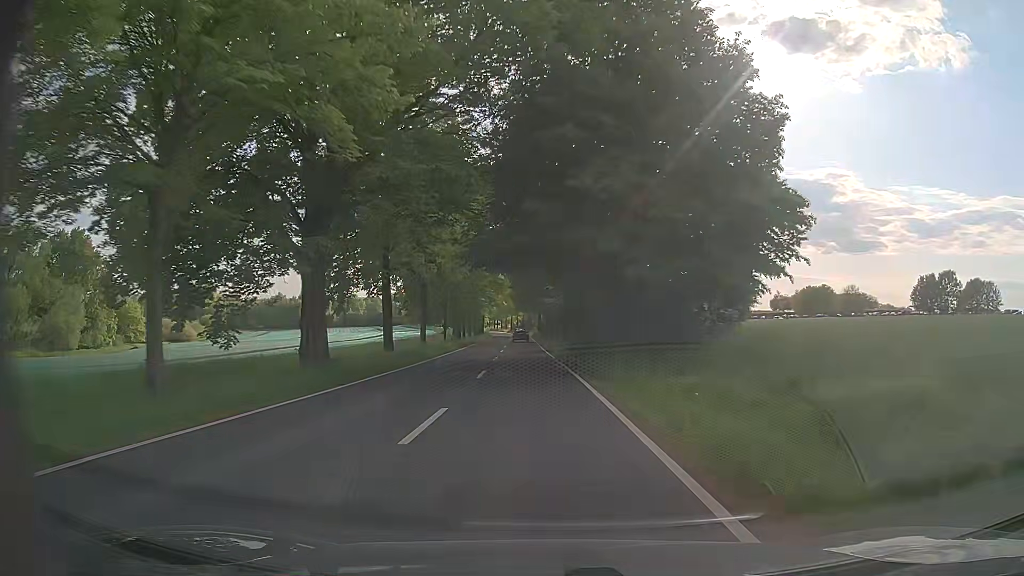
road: tertiary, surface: asphalt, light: Day
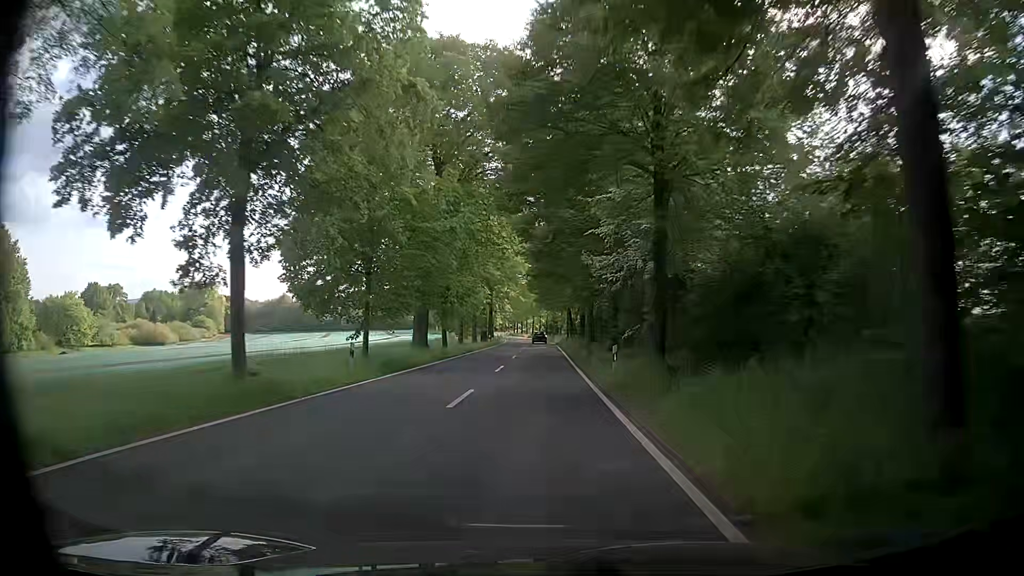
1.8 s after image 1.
(-1.1, +31.8) m; -3°
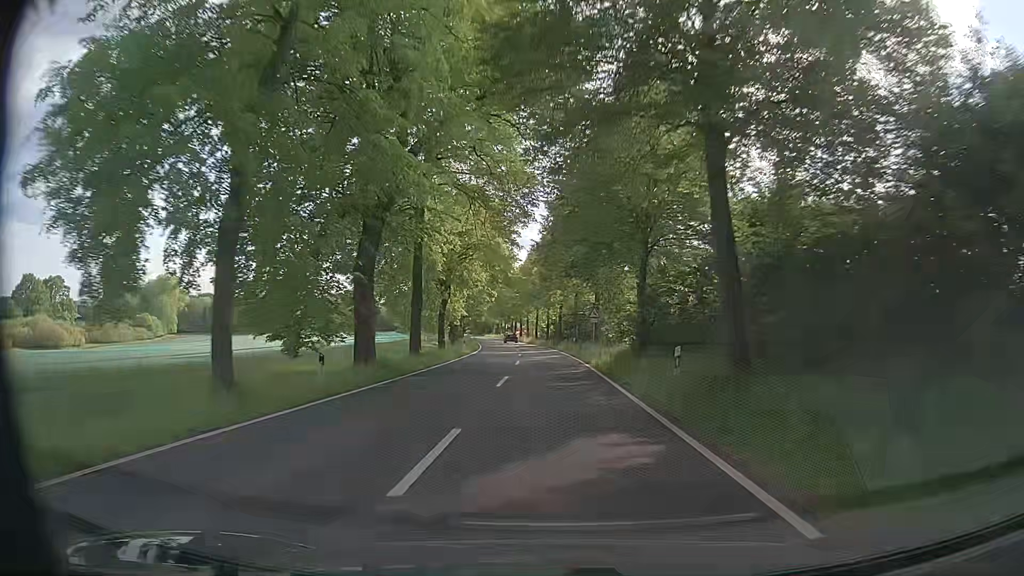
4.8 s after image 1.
(-0.6, +54.6) m; -1°
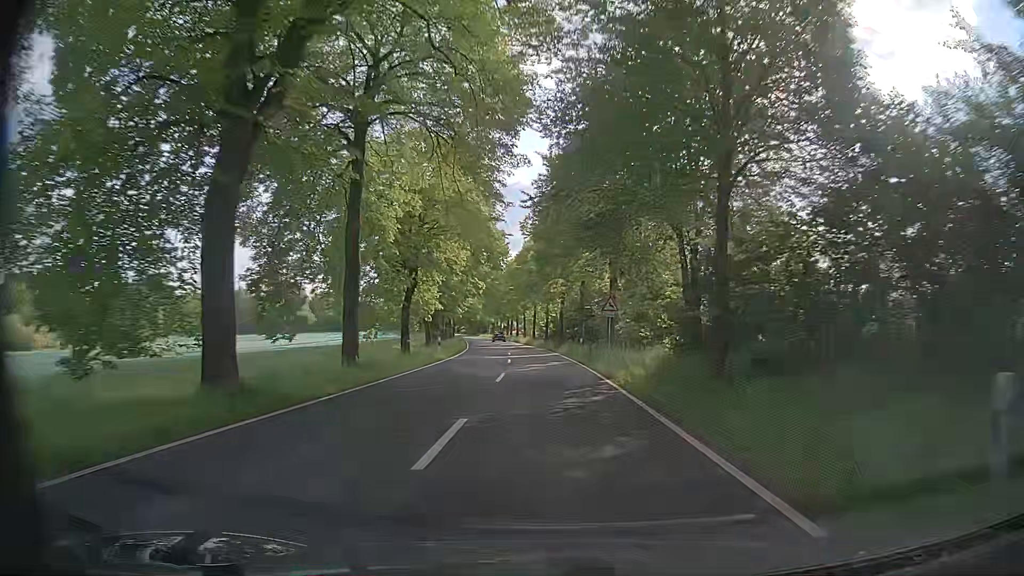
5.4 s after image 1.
(+0.1, +10.9) m; +1°
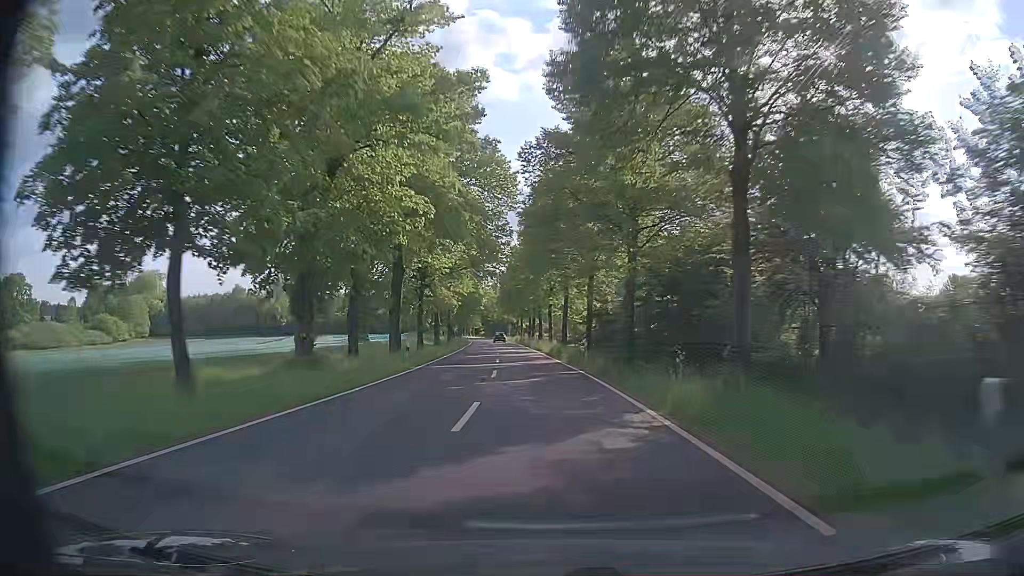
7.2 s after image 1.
(-1.0, +33.1) m; -3°
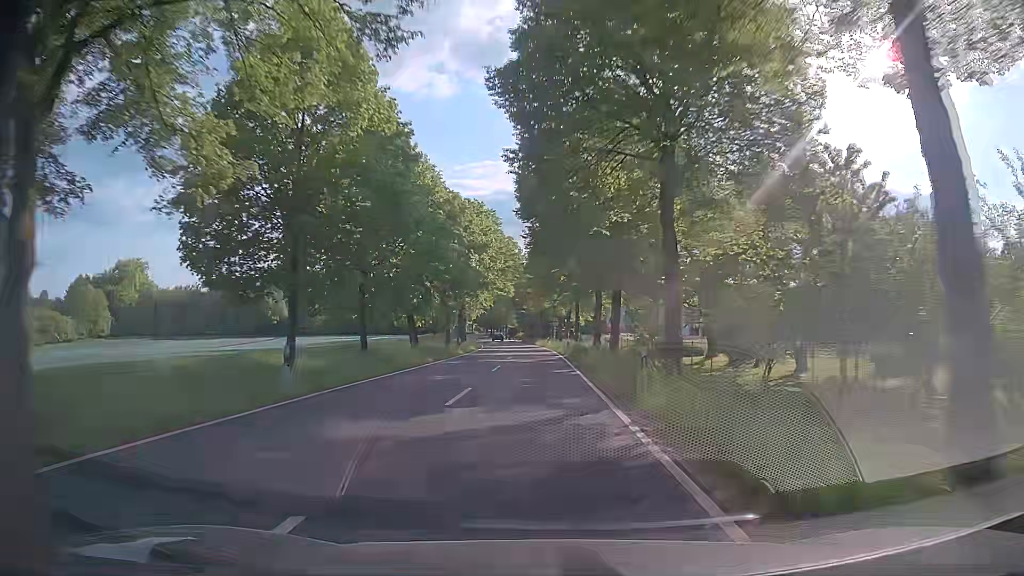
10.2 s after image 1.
(-2.4, +56.6) m; -5°
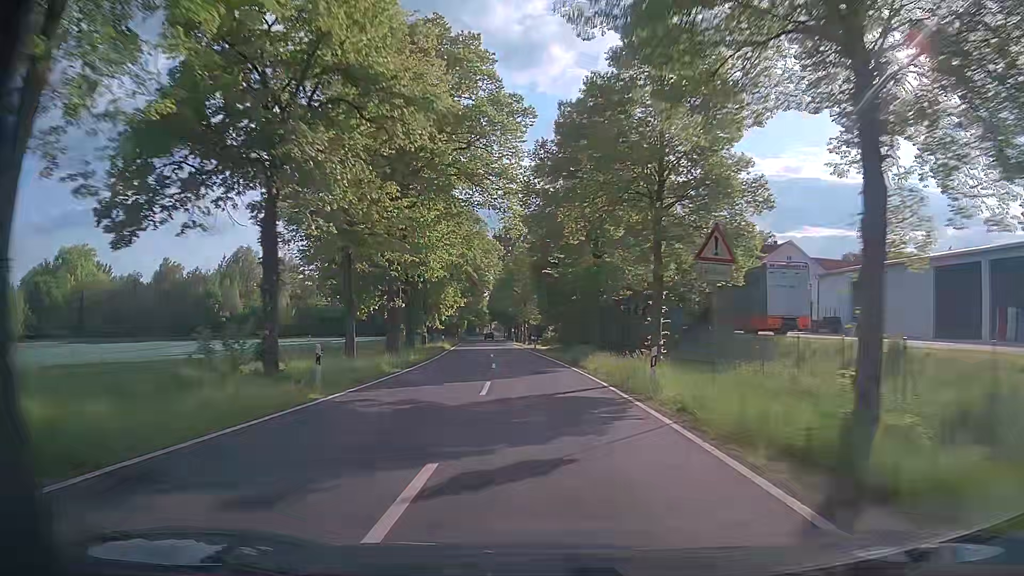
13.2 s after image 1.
(-1.5, +57.6) m; -3°
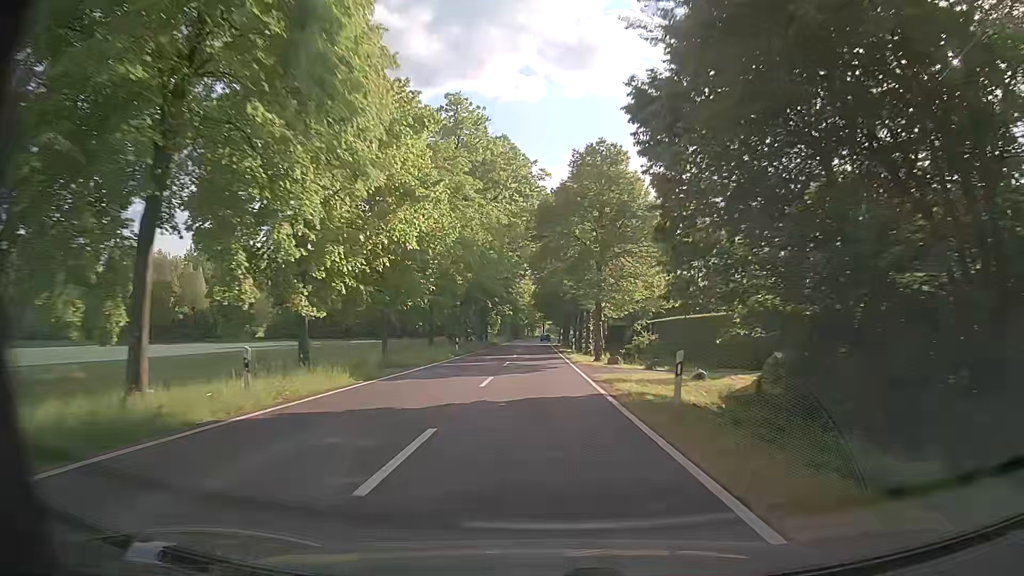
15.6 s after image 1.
(-2.1, +45.7) m; -5°
(0, +10) (0, +20) (-1, +30) (-1, +40) (-1, +50) (-1, +60) (-2, +70) (-2, +80) (-2, +90) (-2, +100) m
